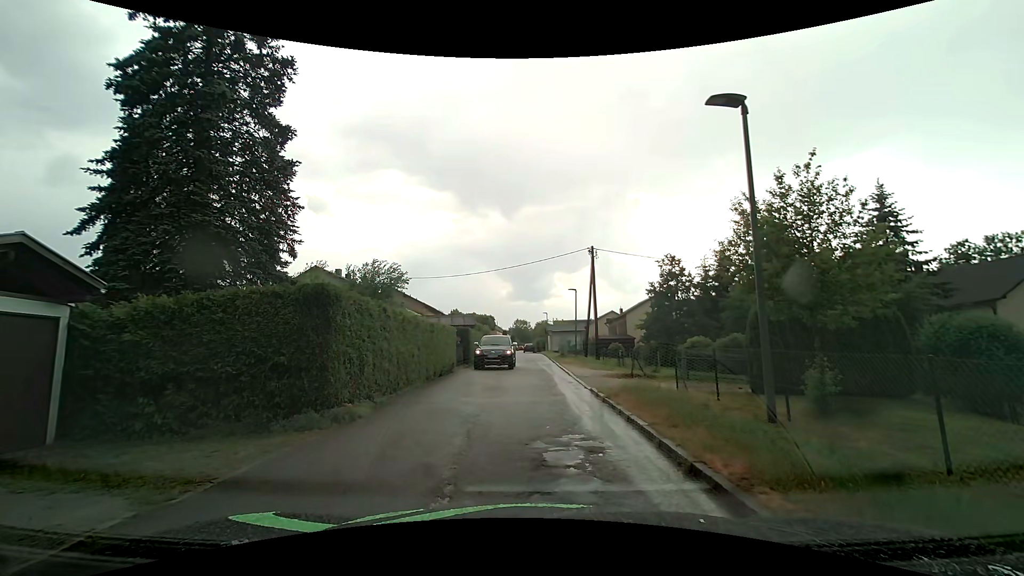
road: residential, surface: asphalt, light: Day
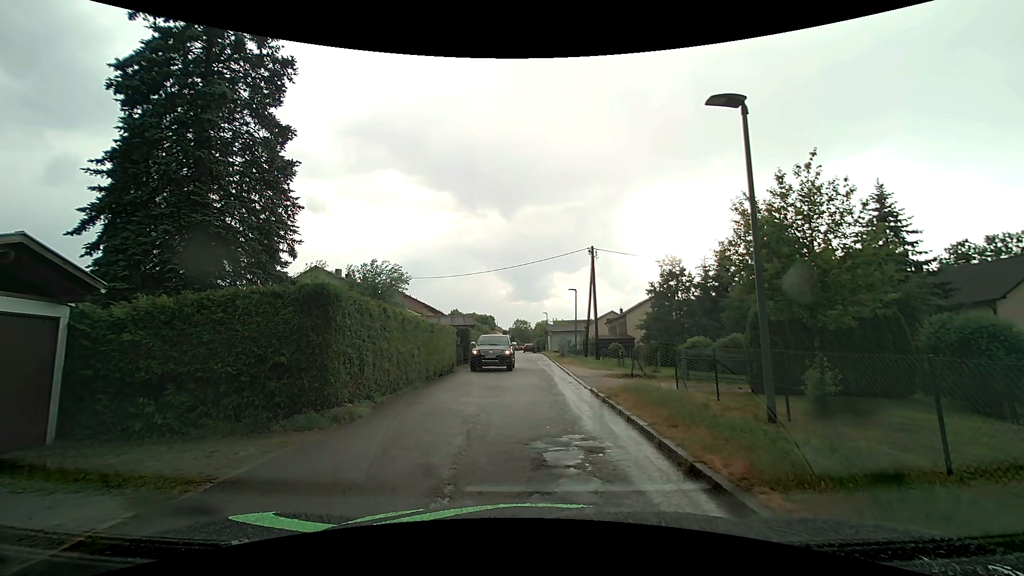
(0.0, 0.0) m; 0°
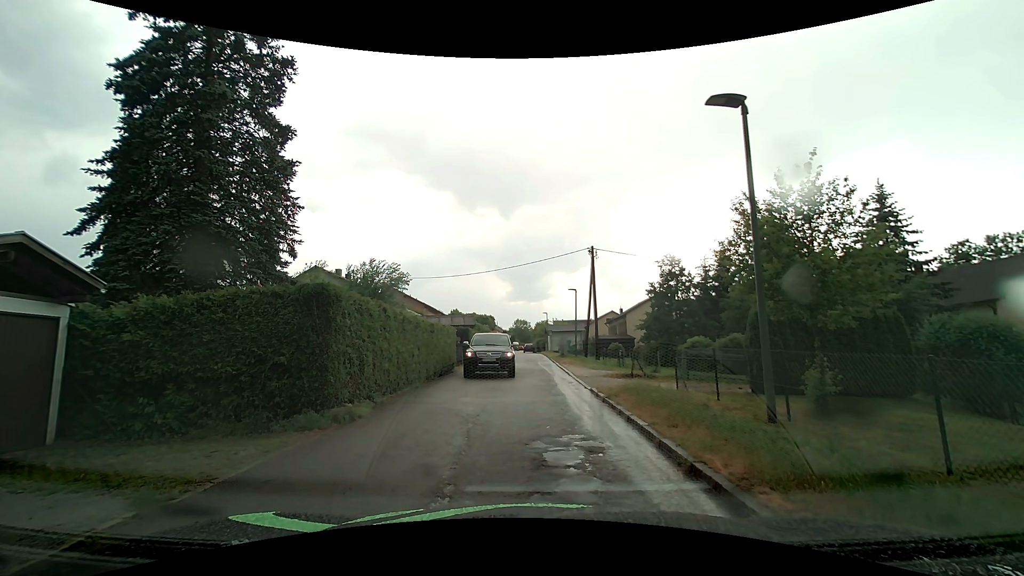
(0.0, 0.0) m; 0°
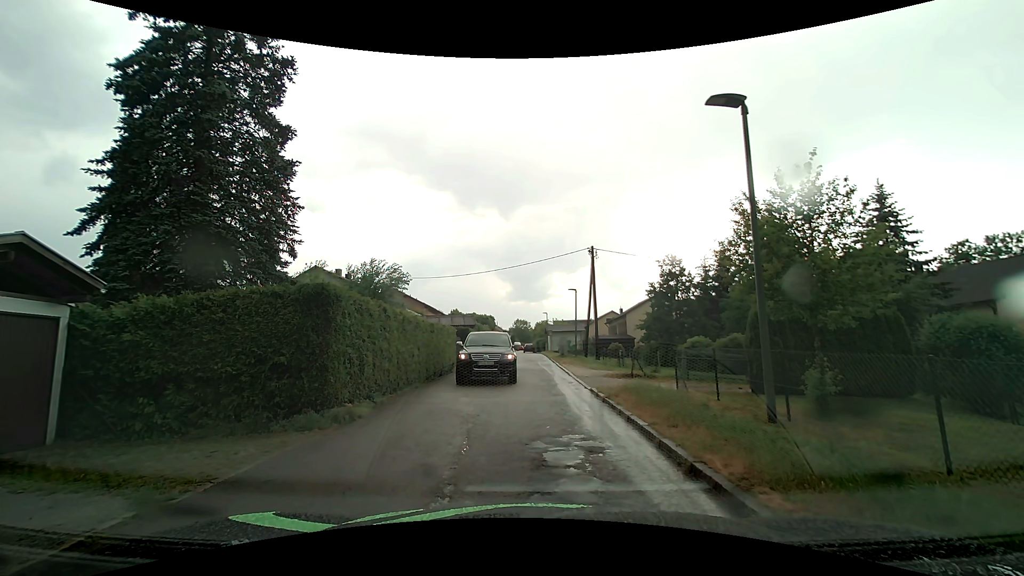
(0.0, 0.0) m; 0°
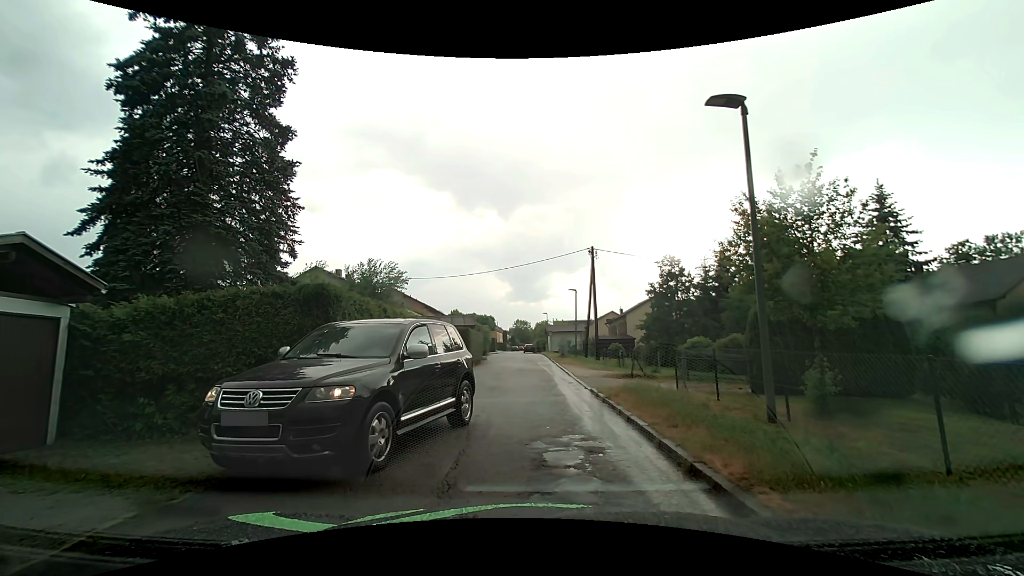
(0.0, 0.0) m; 0°
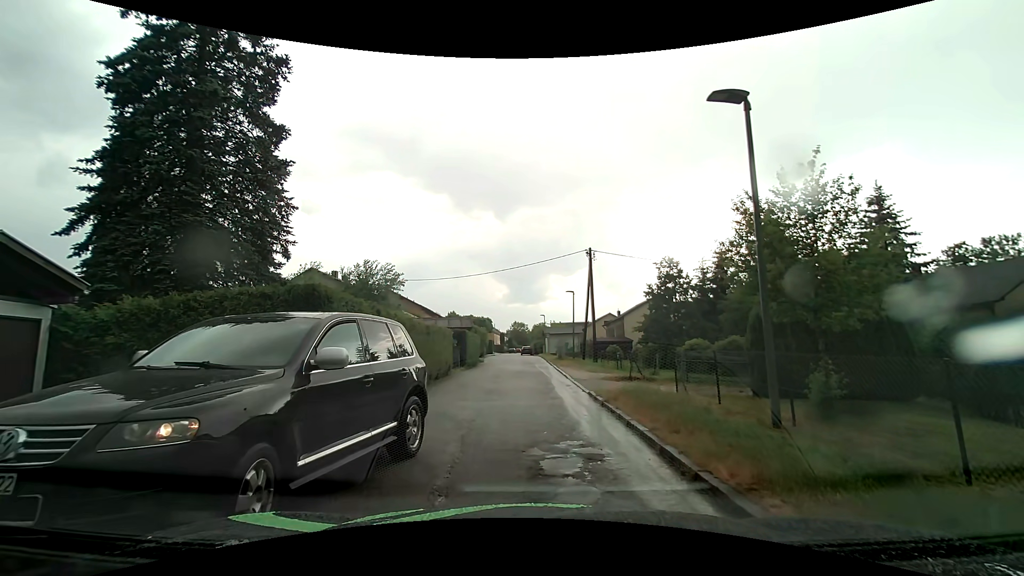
(0.0, +0.2) m; 0°
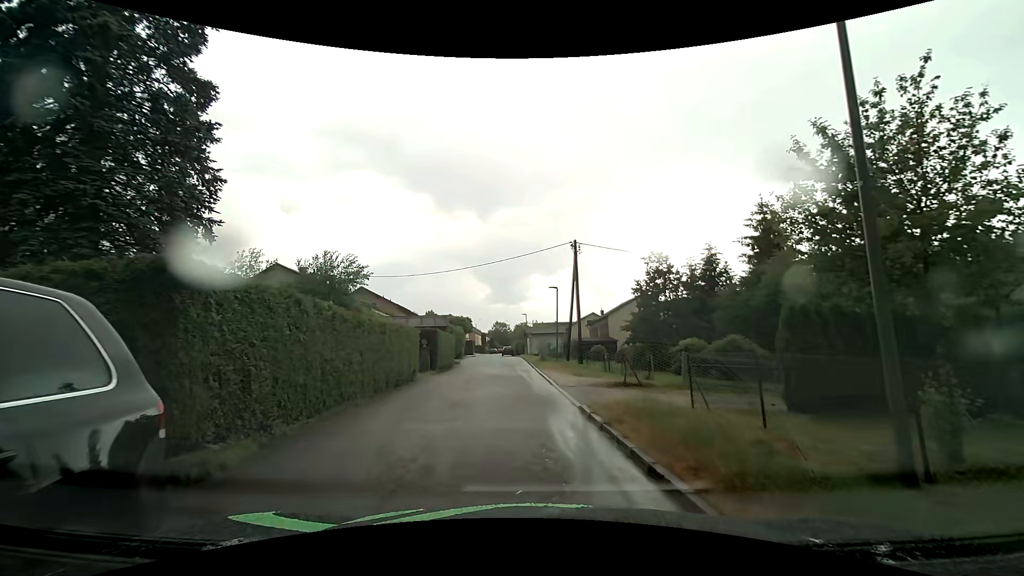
(0.0, +3.1) m; +2°
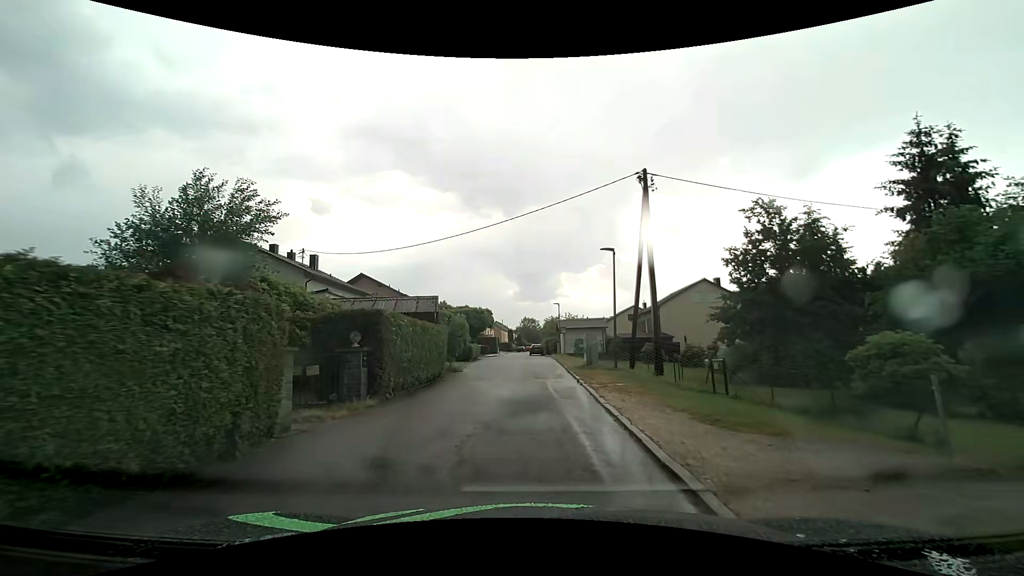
(-0.5, +13.3) m; -4°
